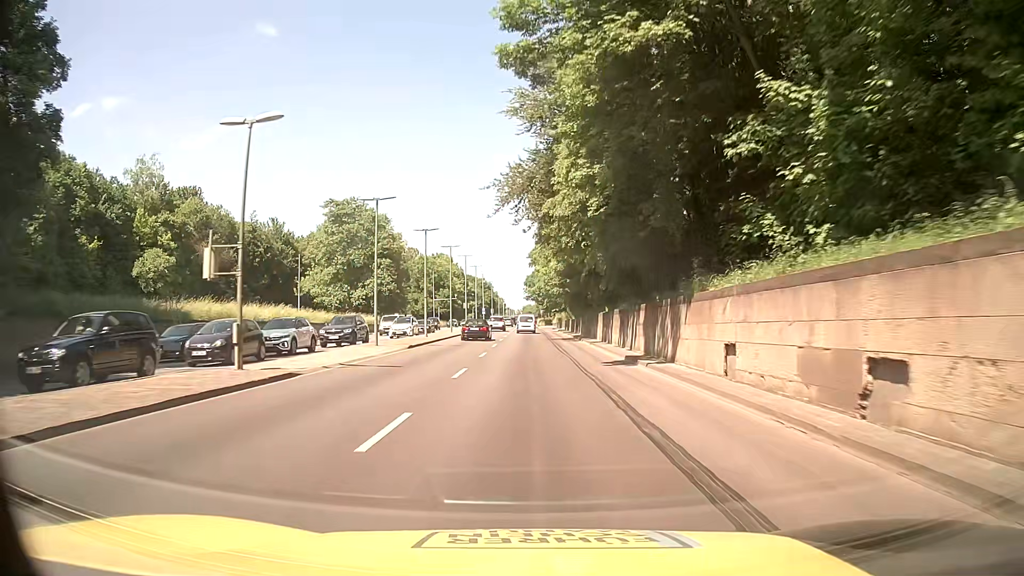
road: trunk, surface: asphalt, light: Day
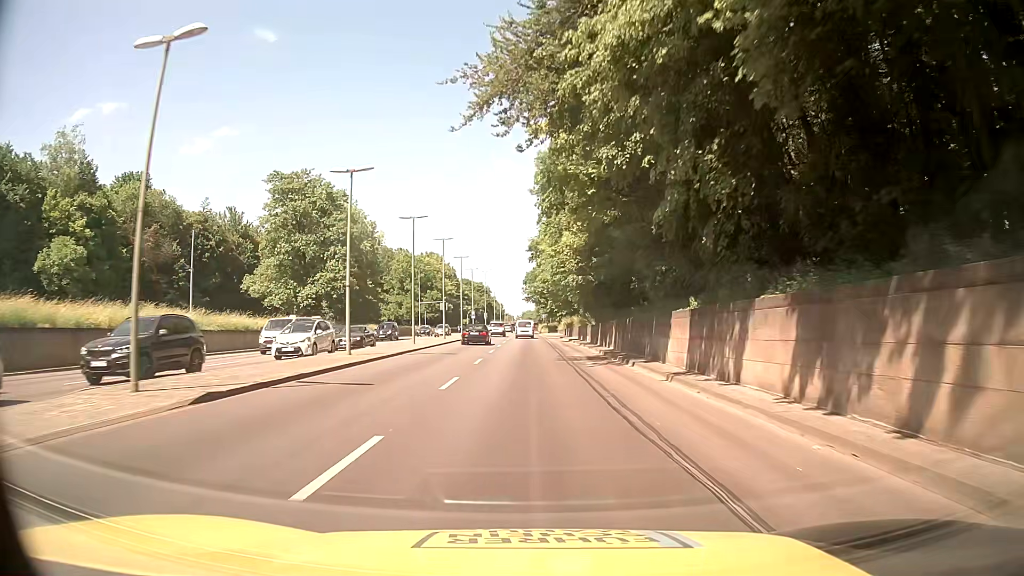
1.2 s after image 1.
(-0.3, +19.9) m; -1°
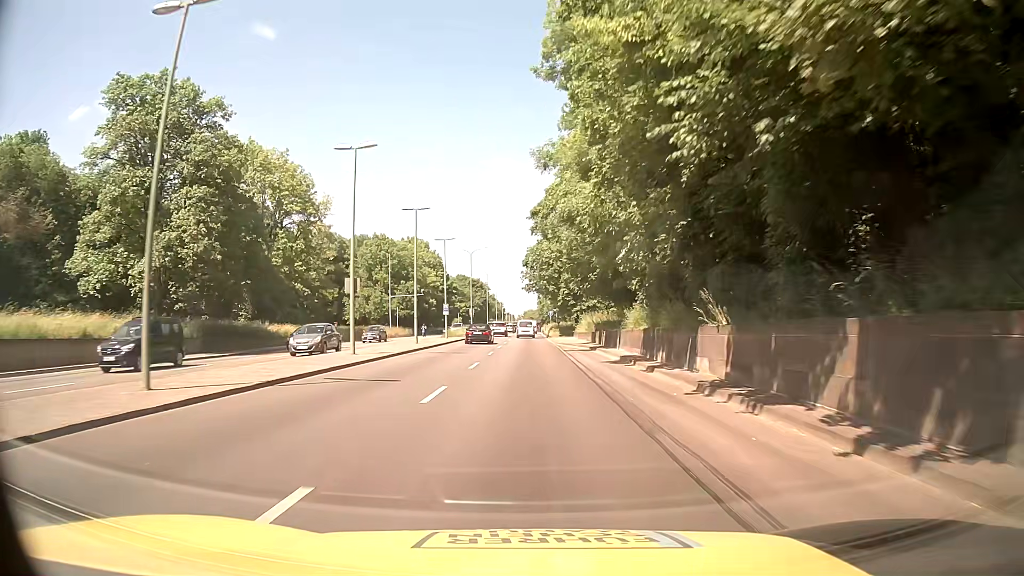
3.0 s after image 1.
(-0.1, +29.9) m; 0°
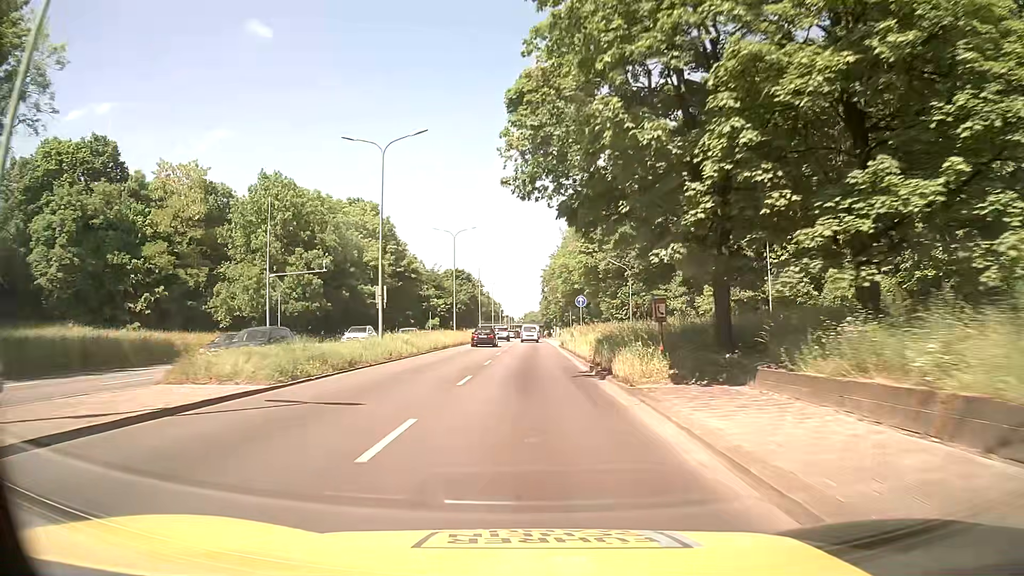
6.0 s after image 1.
(+0.1, +50.0) m; 0°
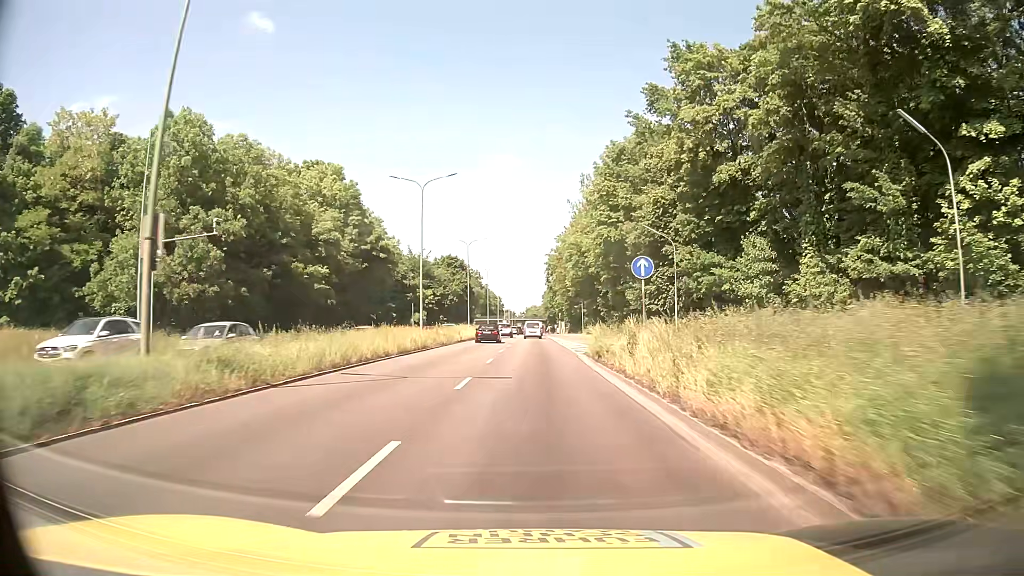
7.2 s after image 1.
(+0.1, +20.1) m; +1°
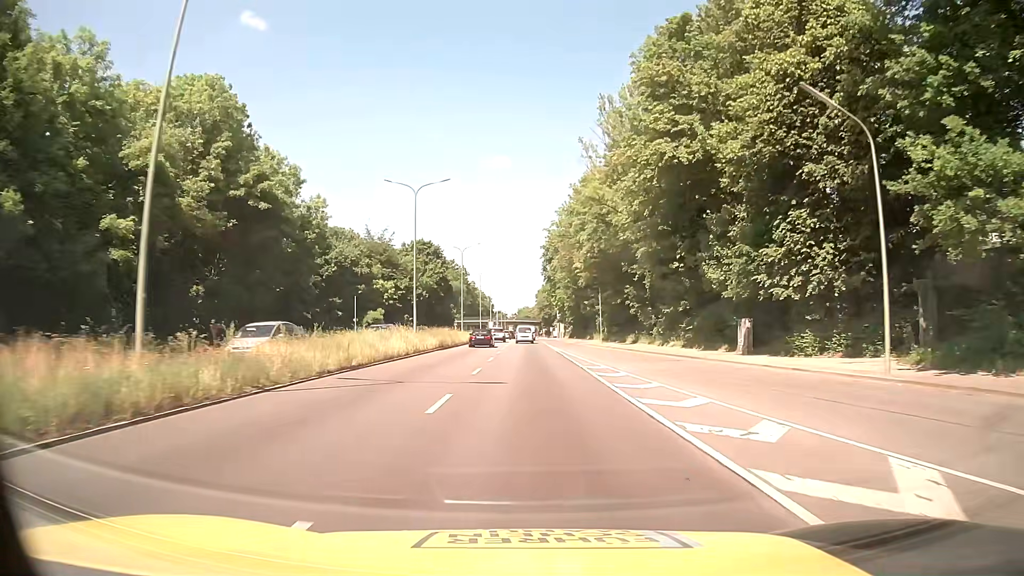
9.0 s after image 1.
(-0.3, +30.1) m; 0°
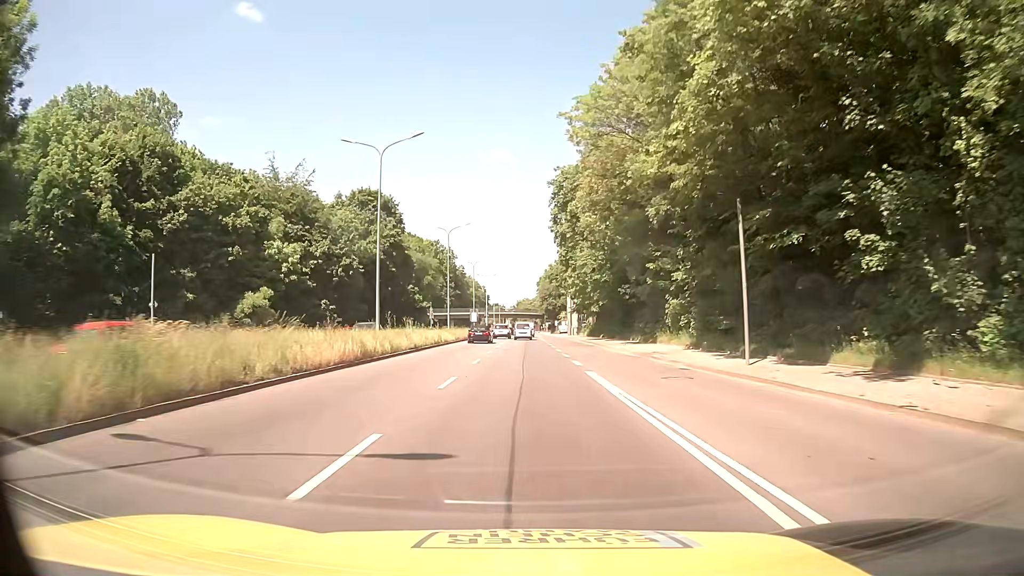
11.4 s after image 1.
(+0.1, +40.3) m; 0°
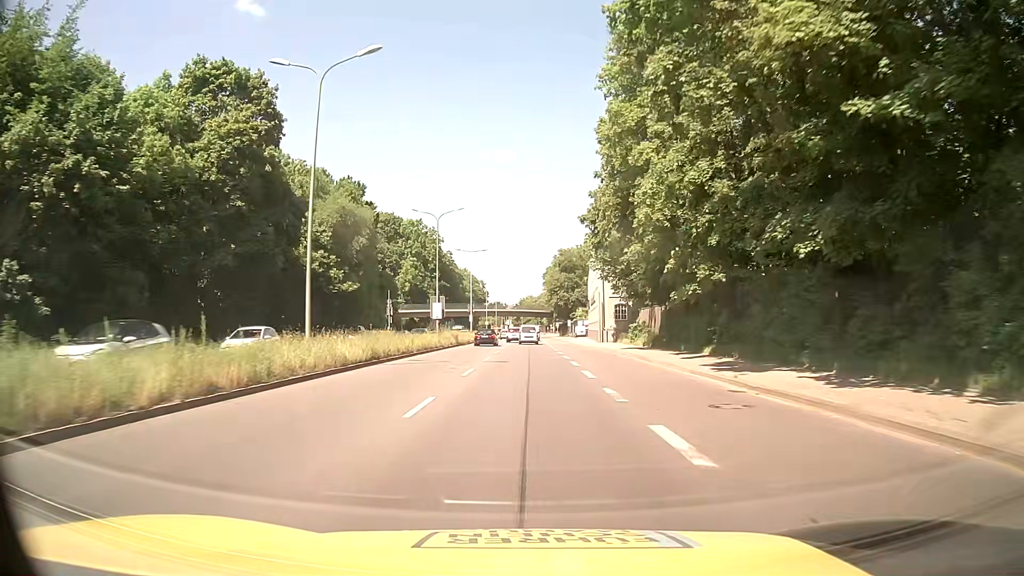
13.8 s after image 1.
(+0.1, +40.5) m; 0°
(0, +10) (0, +20) (0, +30) (0, +40) (0, +50) (0, +60) (0, +70) (0, +80) (0, +90) (0, +100) m
